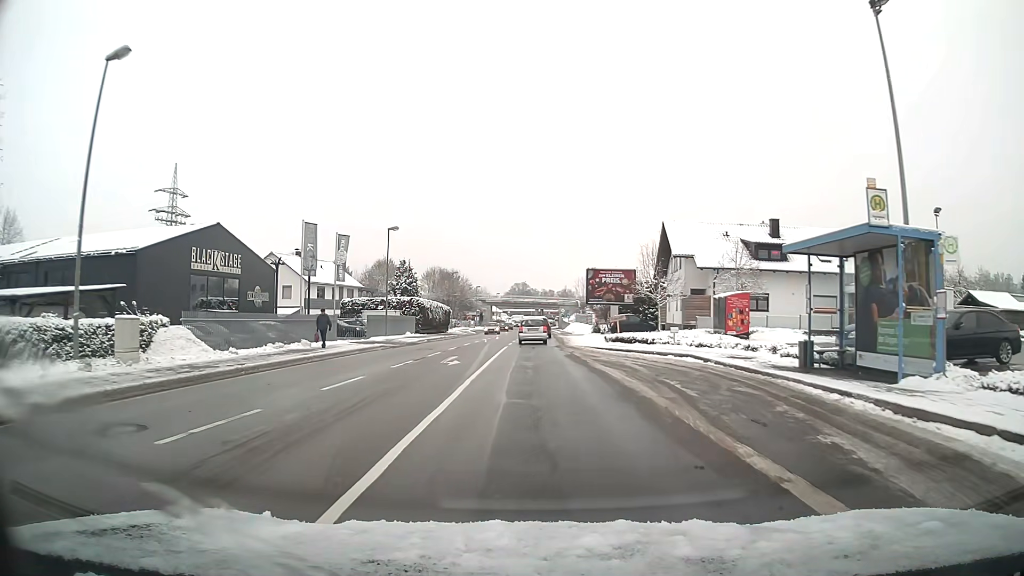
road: primary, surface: asphalt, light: Day
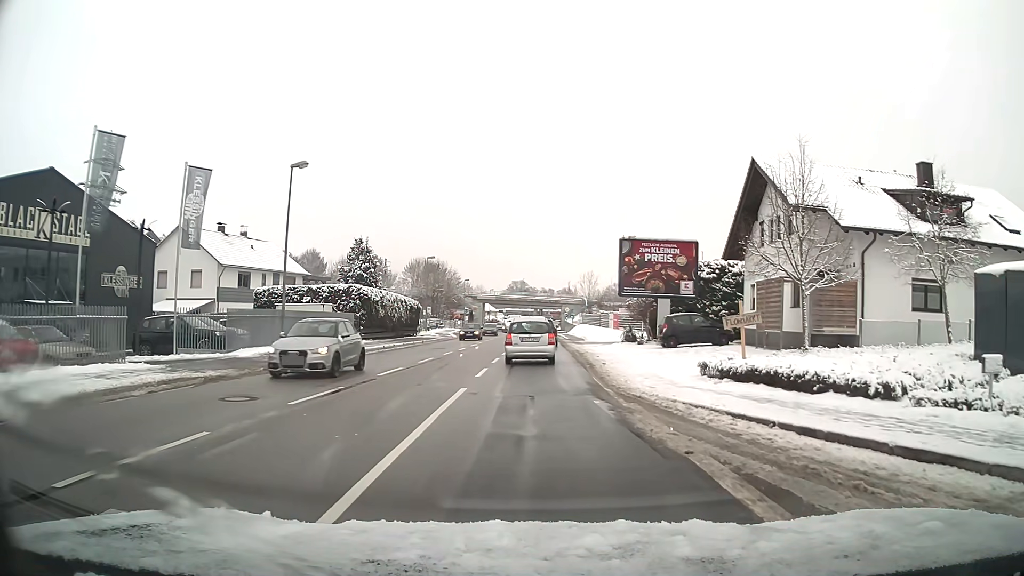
(0.0, +20.0) m; 0°
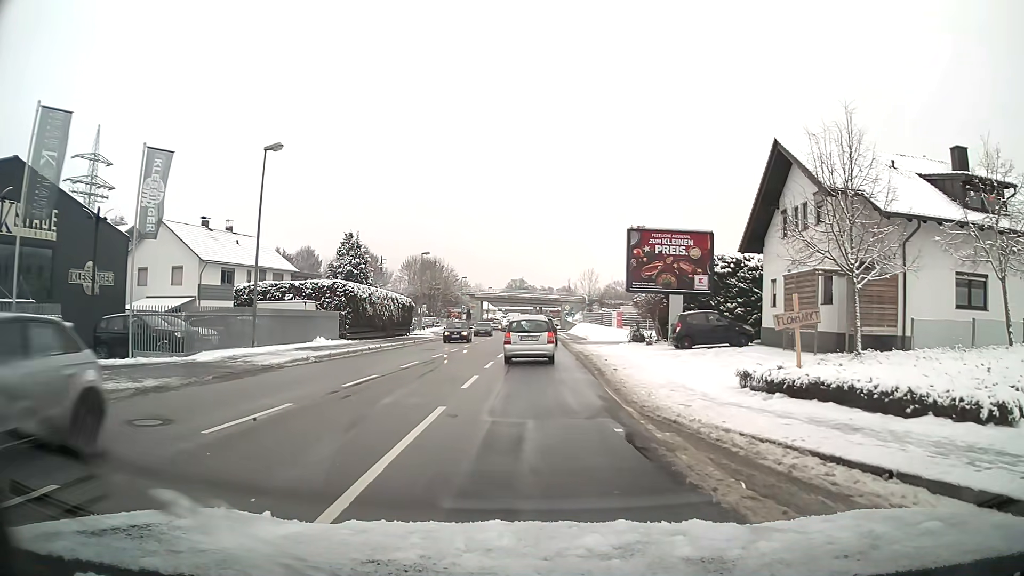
(0.0, +3.0) m; 0°
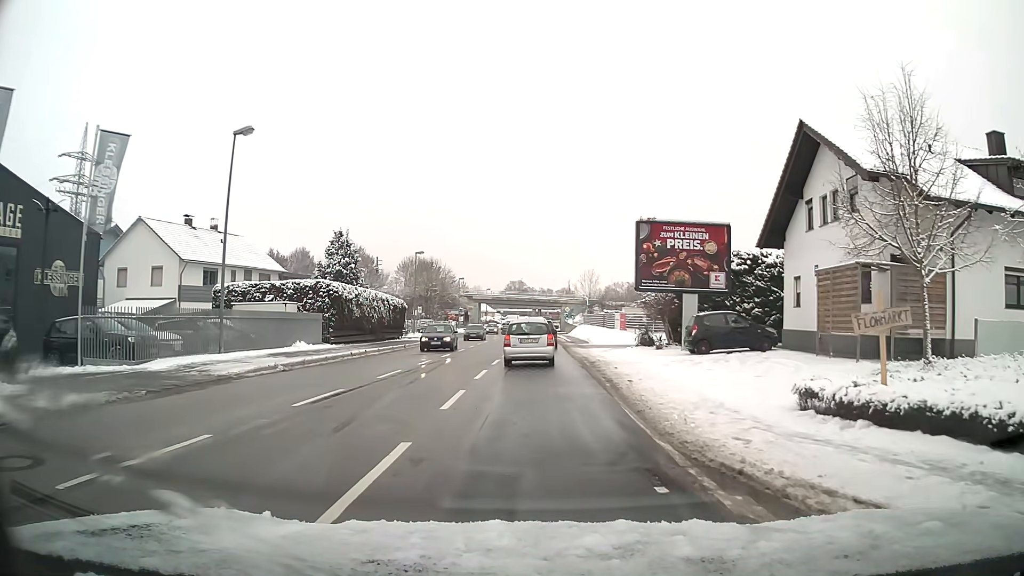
(0.0, +2.9) m; 0°
